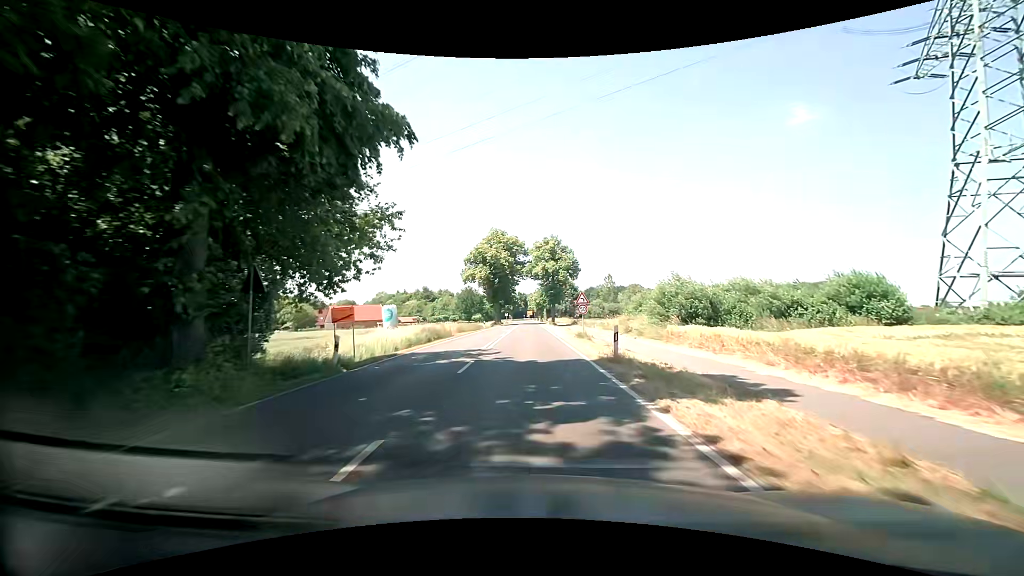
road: secondary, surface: asphalt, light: Day
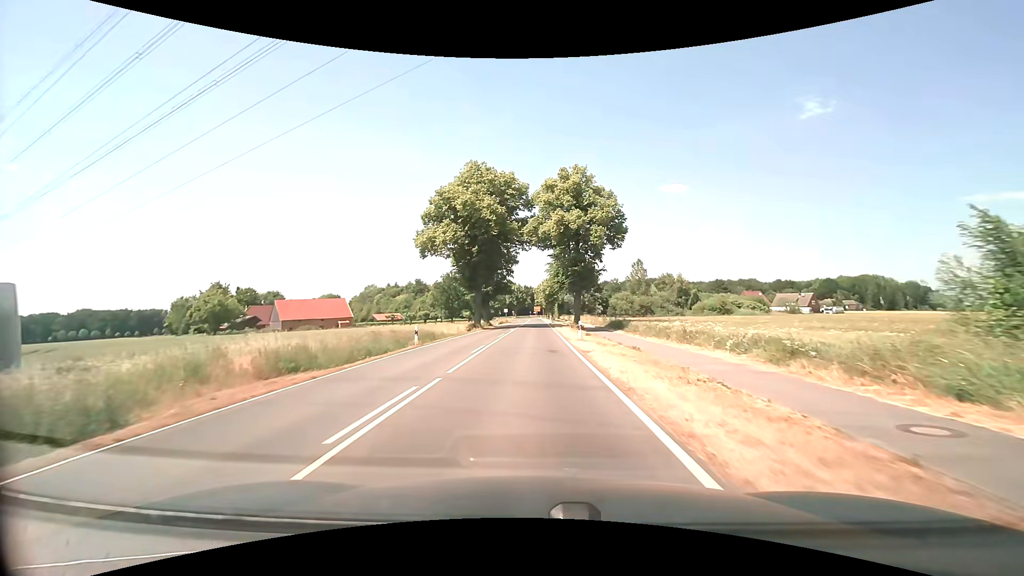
(+0.2, +39.4) m; -1°
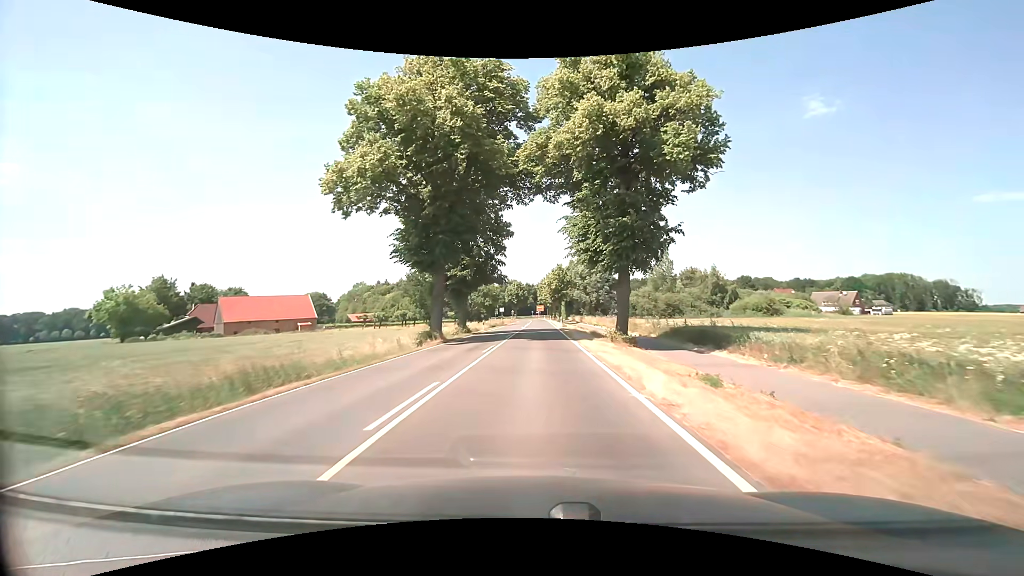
(0.0, +23.6) m; 0°
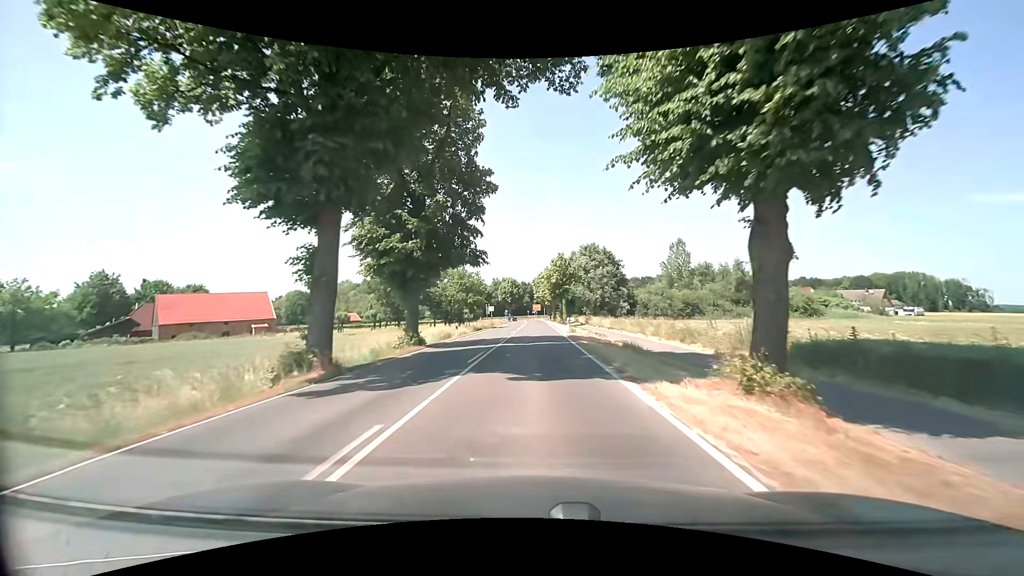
(0.0, +15.6) m; 0°
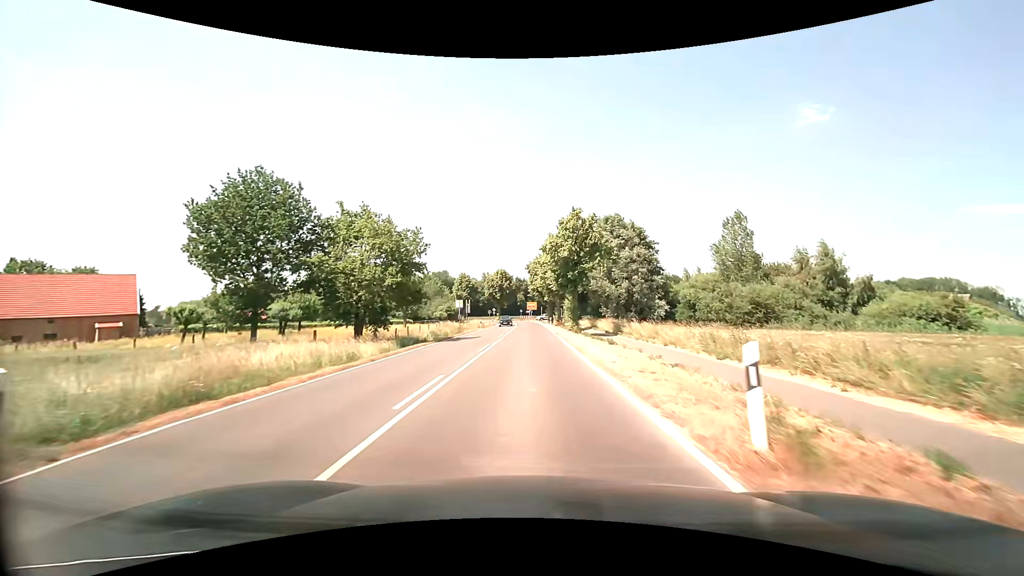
(+0.2, +30.9) m; +1°
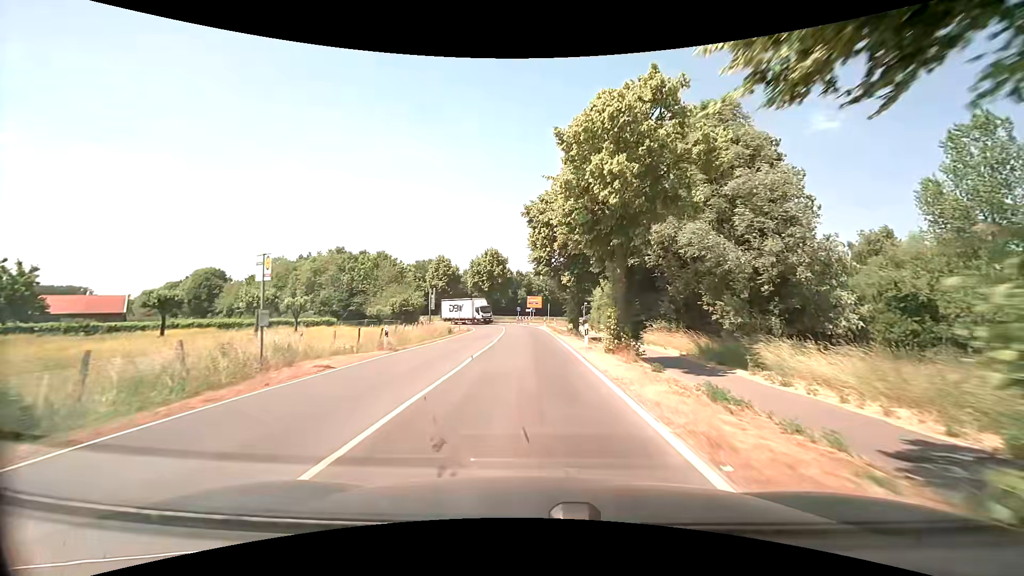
(-0.1, +37.8) m; 0°
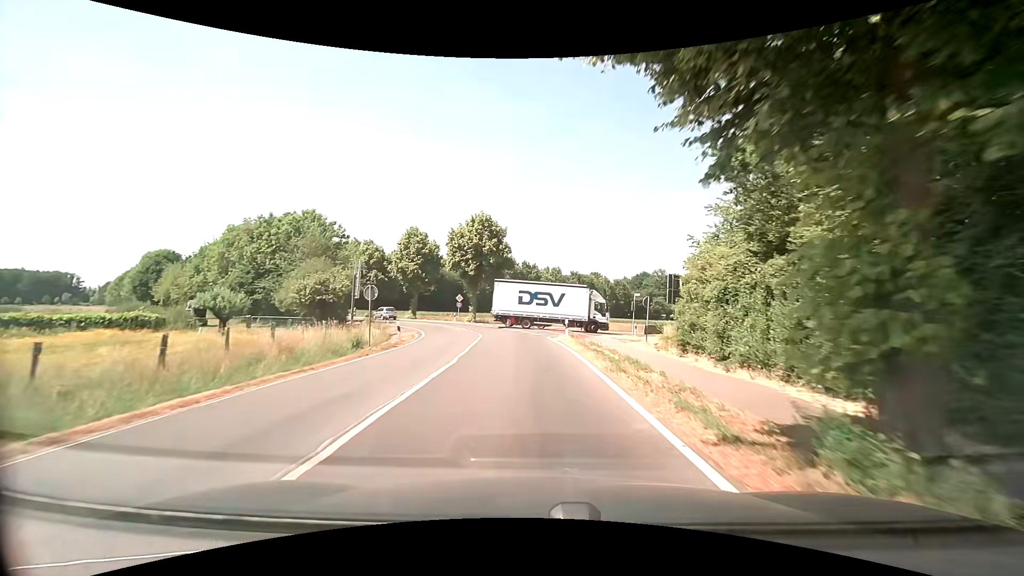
(-0.2, +28.4) m; -1°
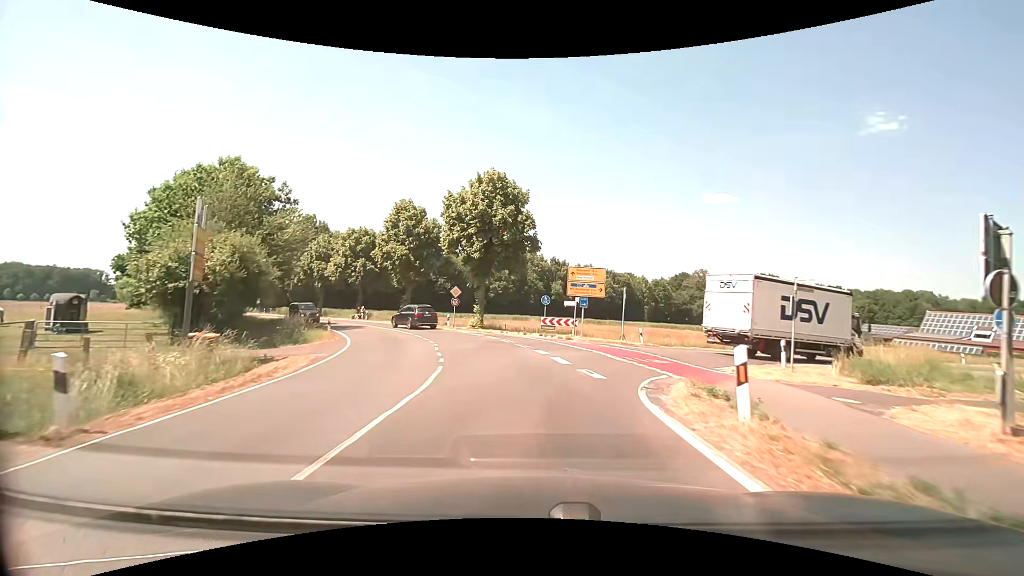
(-0.3, +18.6) m; -3°
(0, +10) (-2, +20) (-5, +29) (-9, +38) (-15, +47) (-21, +54) (-28, +62) (-34, +70) (-40, +77) (-47, +85) m
